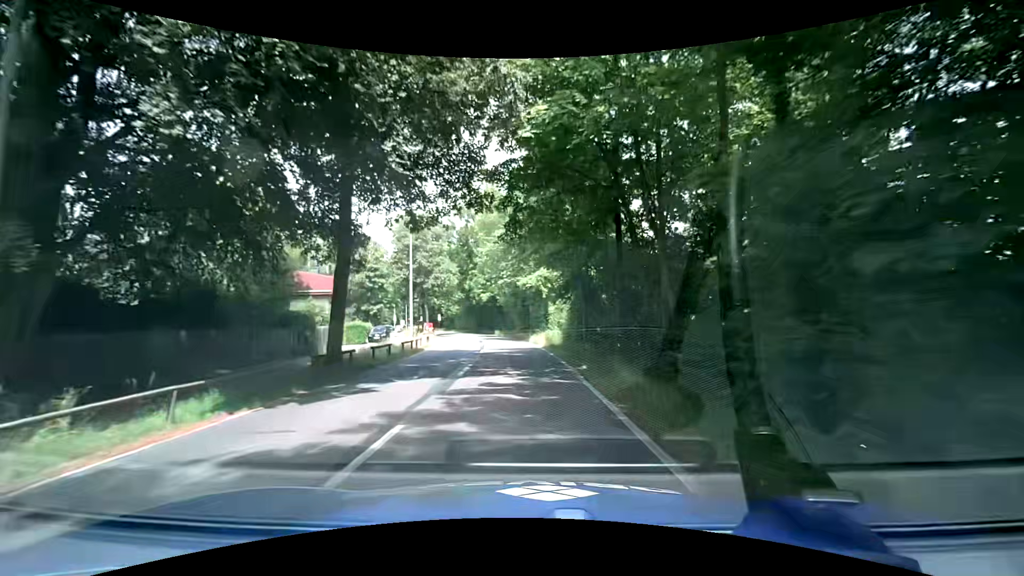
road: secondary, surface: asphalt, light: Day
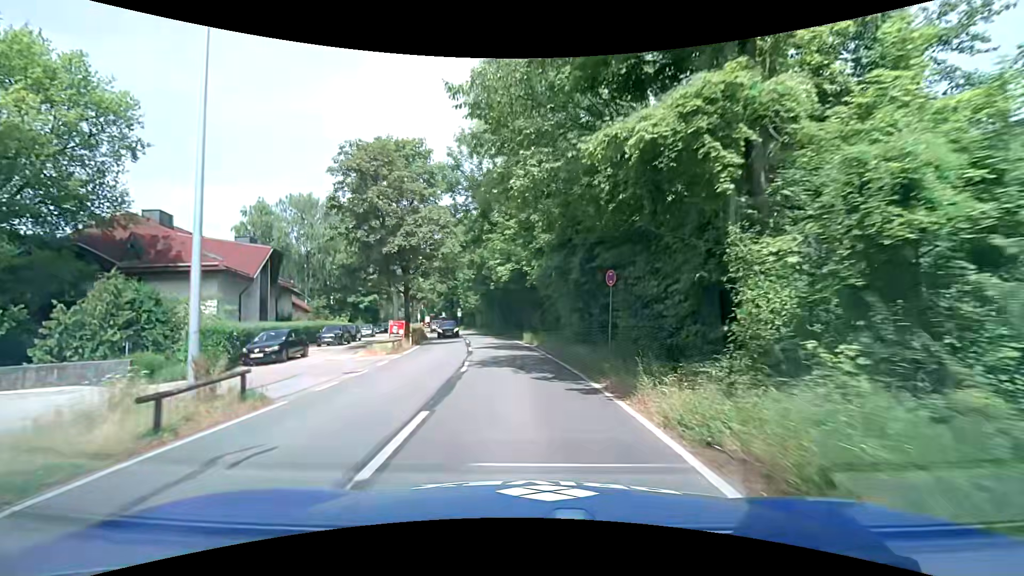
(-0.9, +26.2) m; -4°
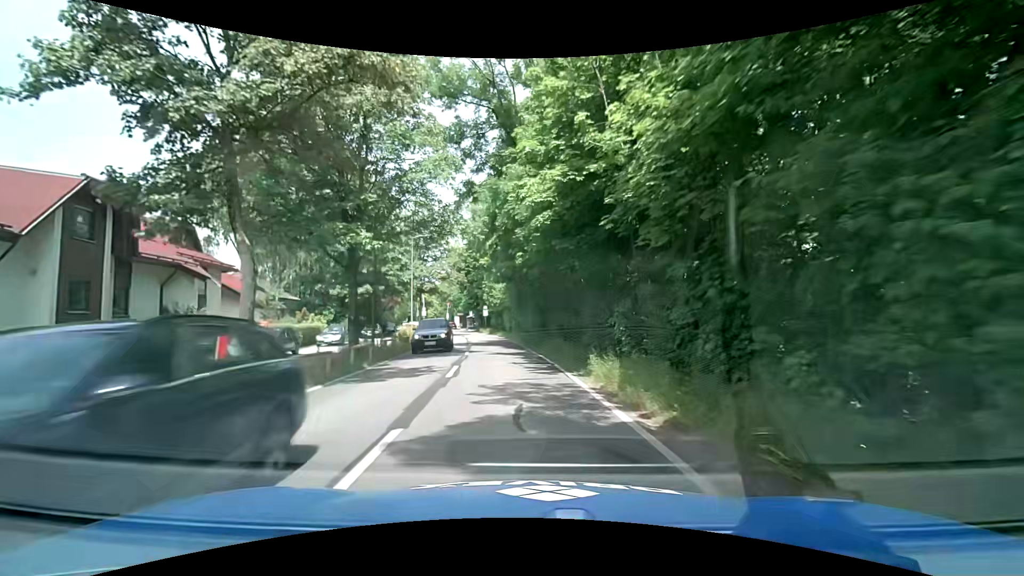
(-0.8, +19.0) m; -4°
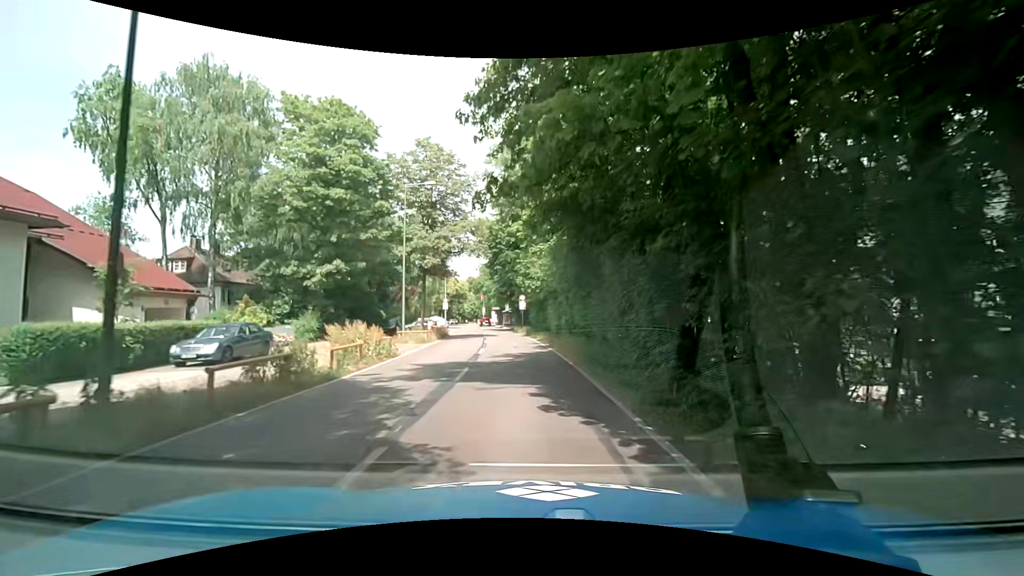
(-0.9, +18.6) m; -5°
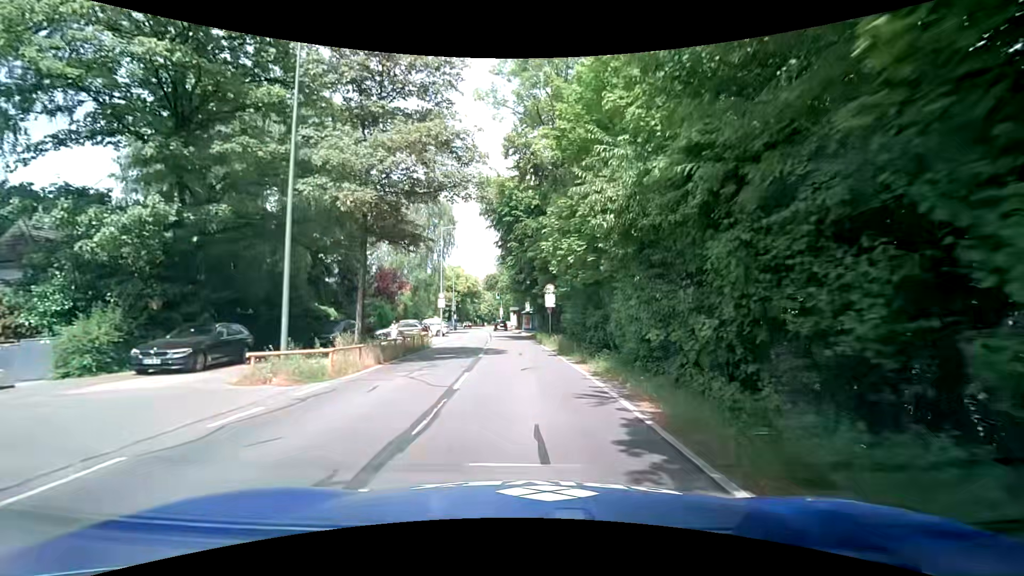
(-0.7, +18.3) m; -4°
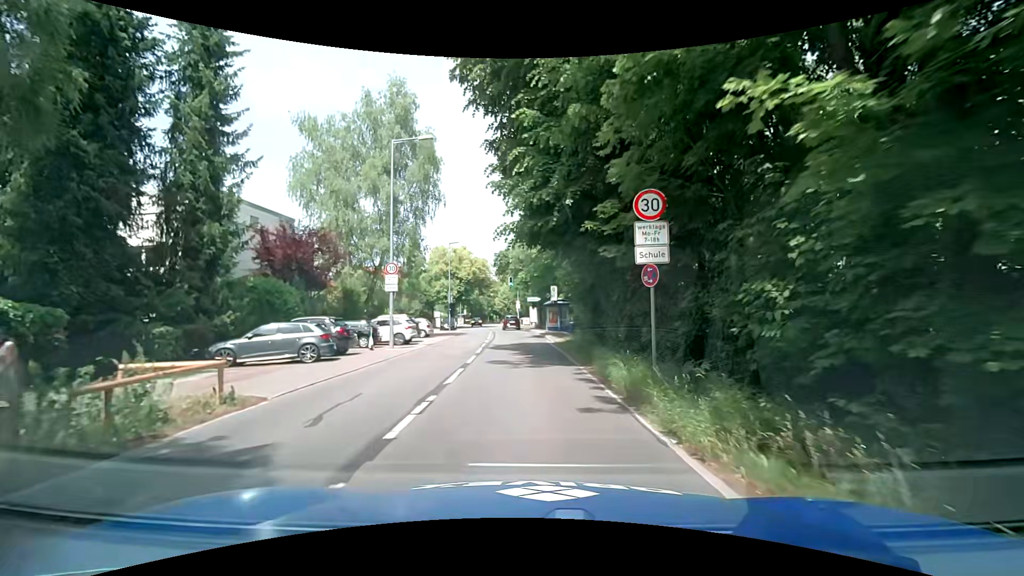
(-0.4, +22.3) m; -3°
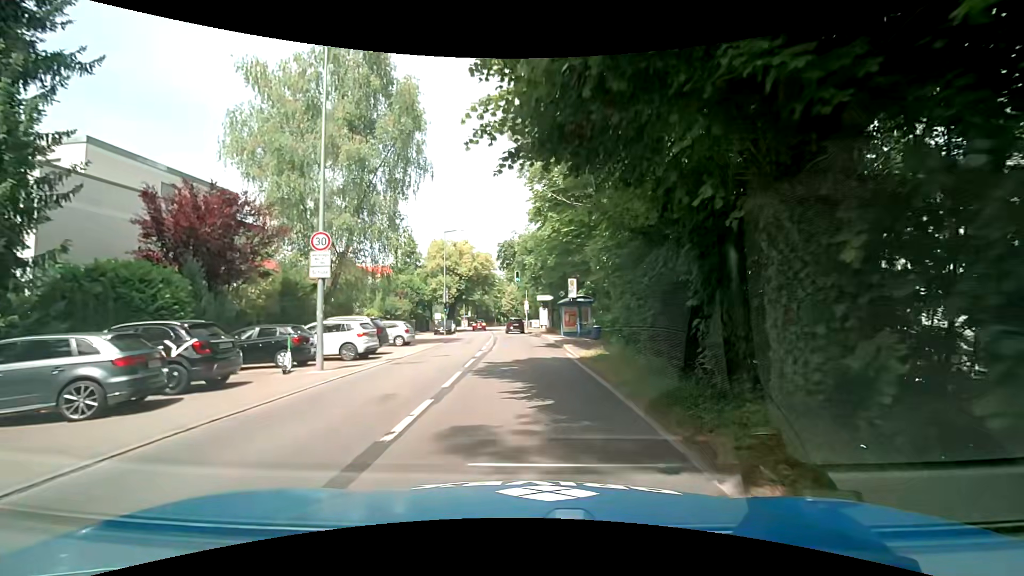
(-0.1, +9.2) m; 0°
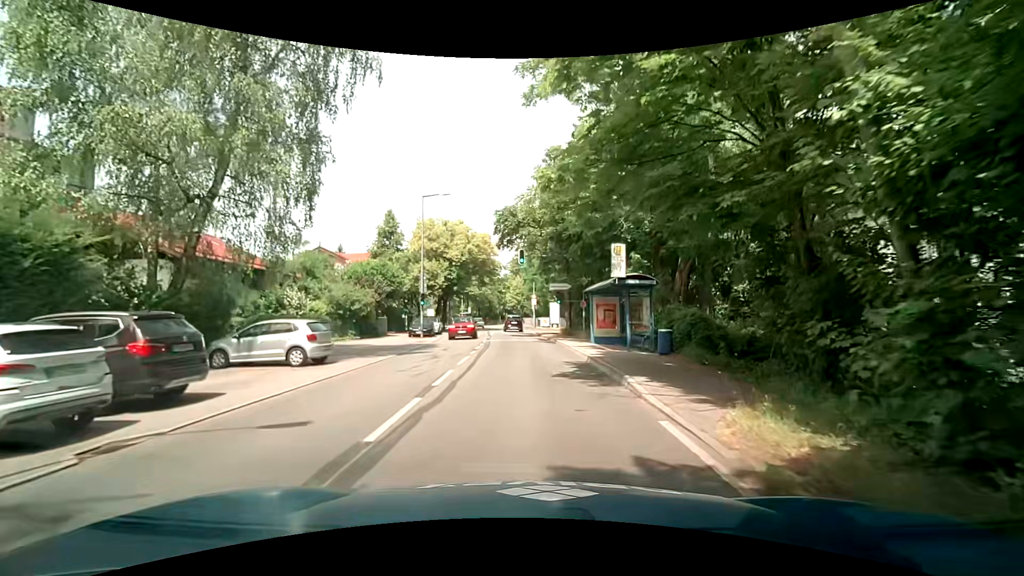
(-0.1, +13.5) m; -1°
(0, +10) (0, +20) (-1, +30) (-1, +40) (-2, +50) (-3, +60) (-4, +70) (-5, +80) (-5, +90) (-6, +100) m
